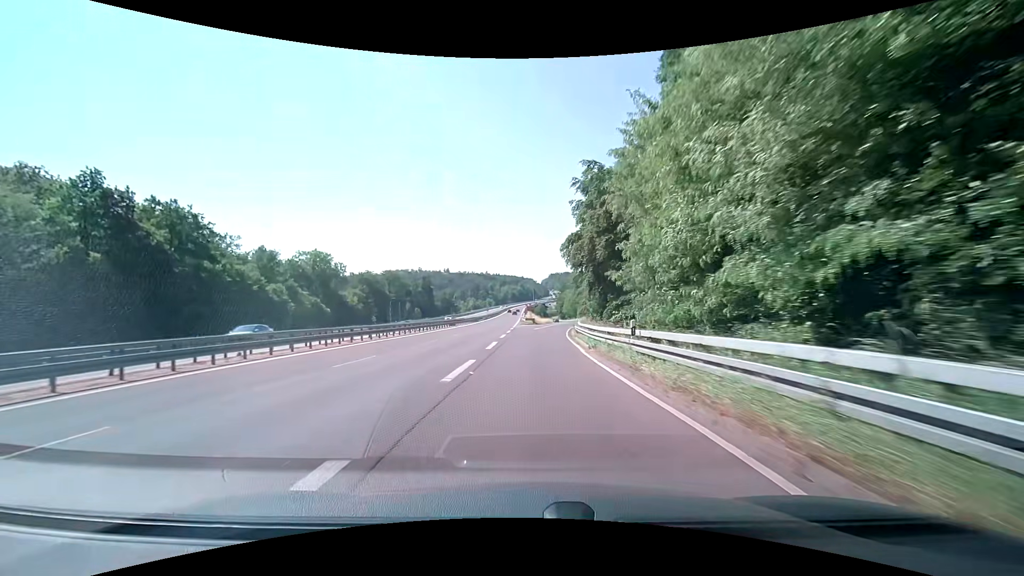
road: trunk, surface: asphalt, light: Day
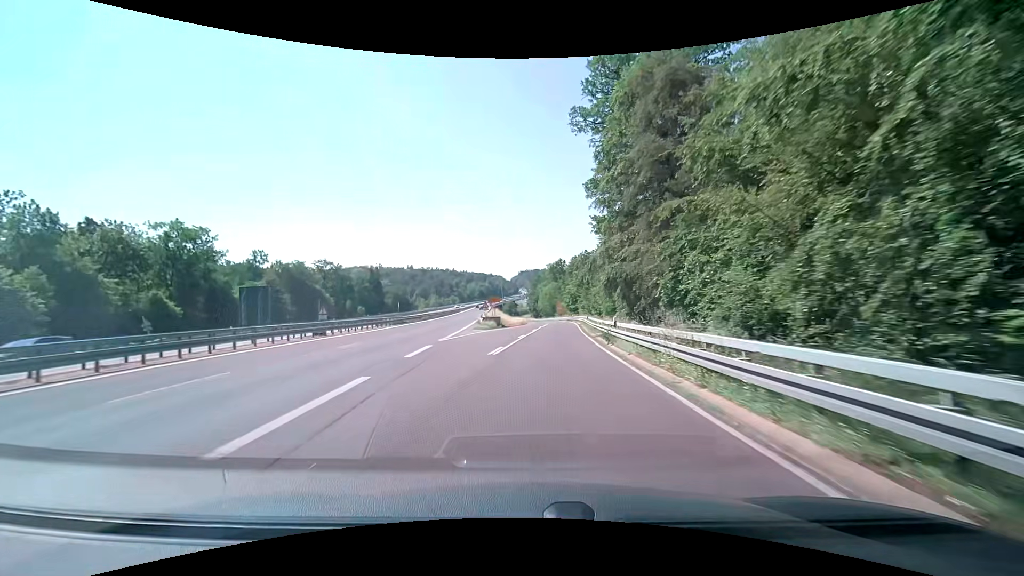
(+0.9, +41.7) m; +3°
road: trunk_link
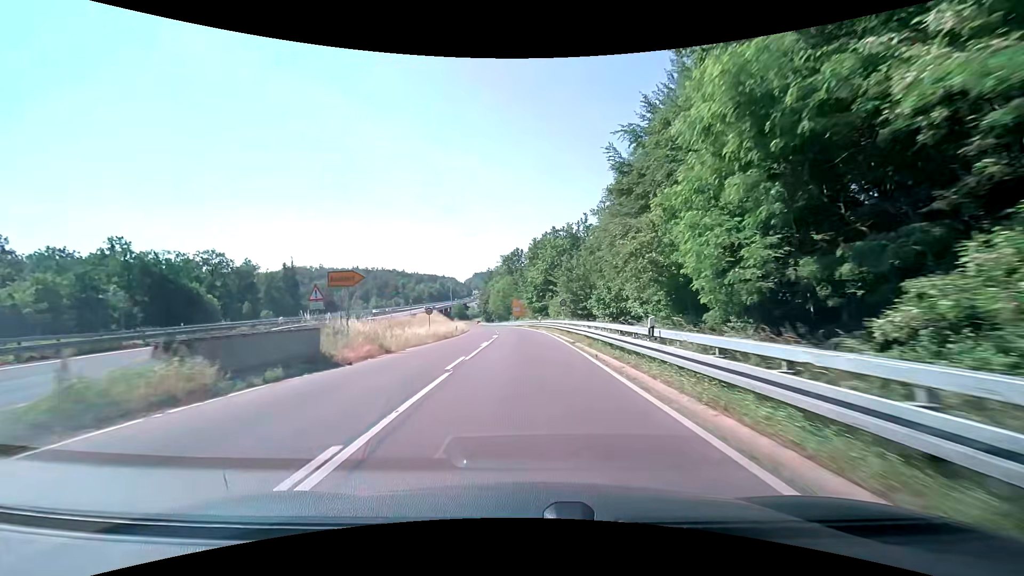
(+2.0, +38.2) m; +5°
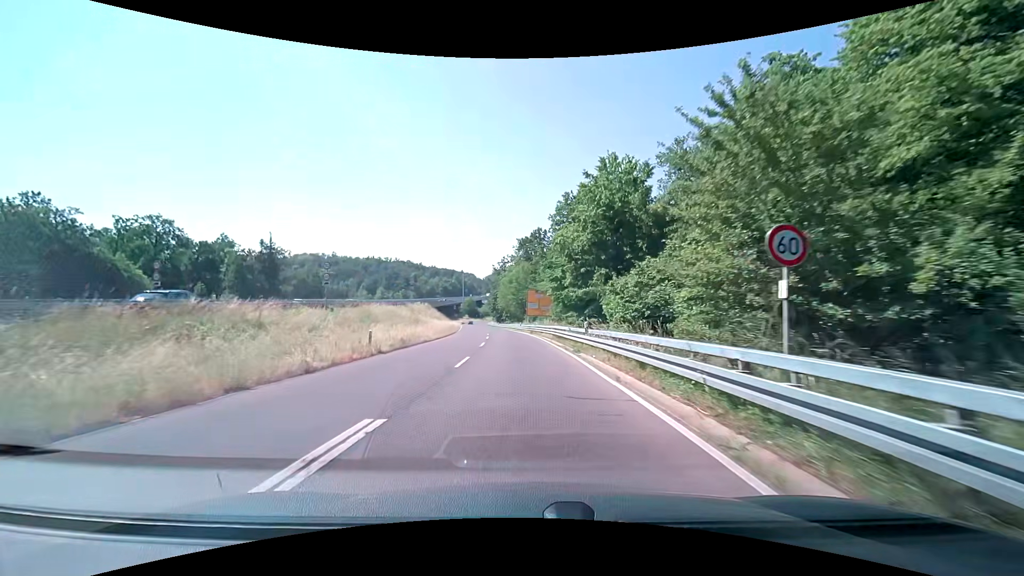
(+0.1, +34.3) m; -1°
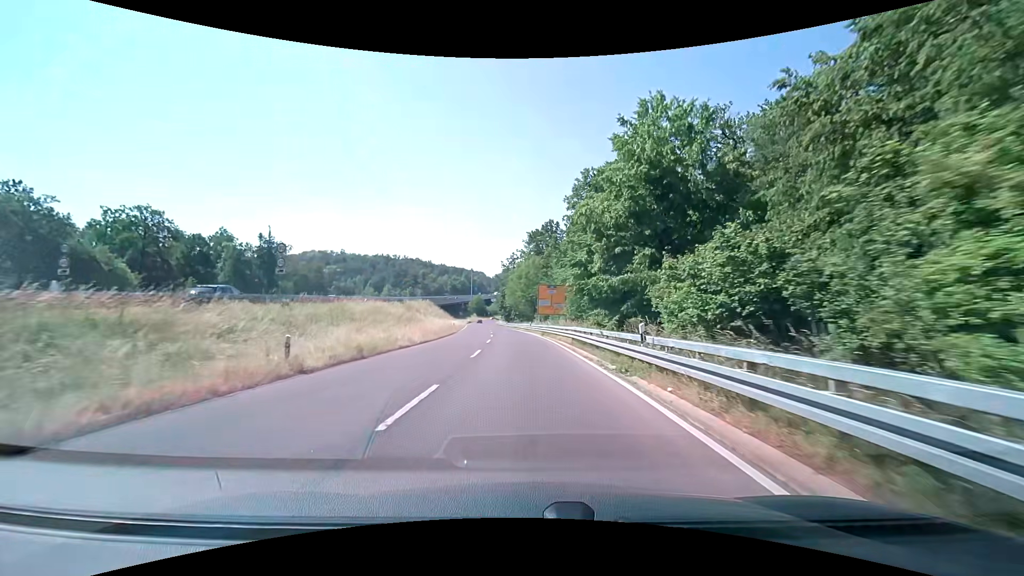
(-0.1, +8.4) m; -1°
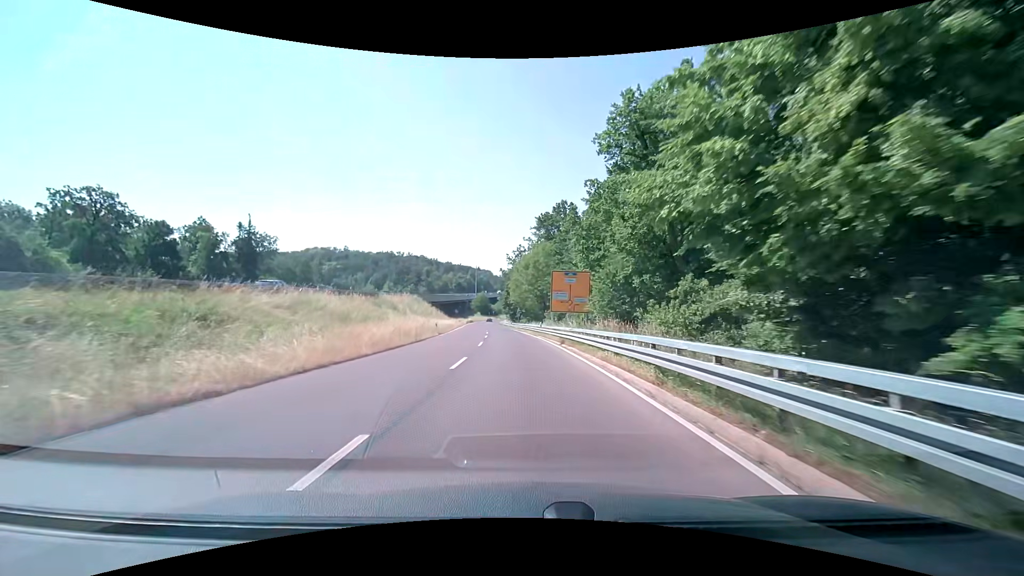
(-0.2, +16.7) m; -1°
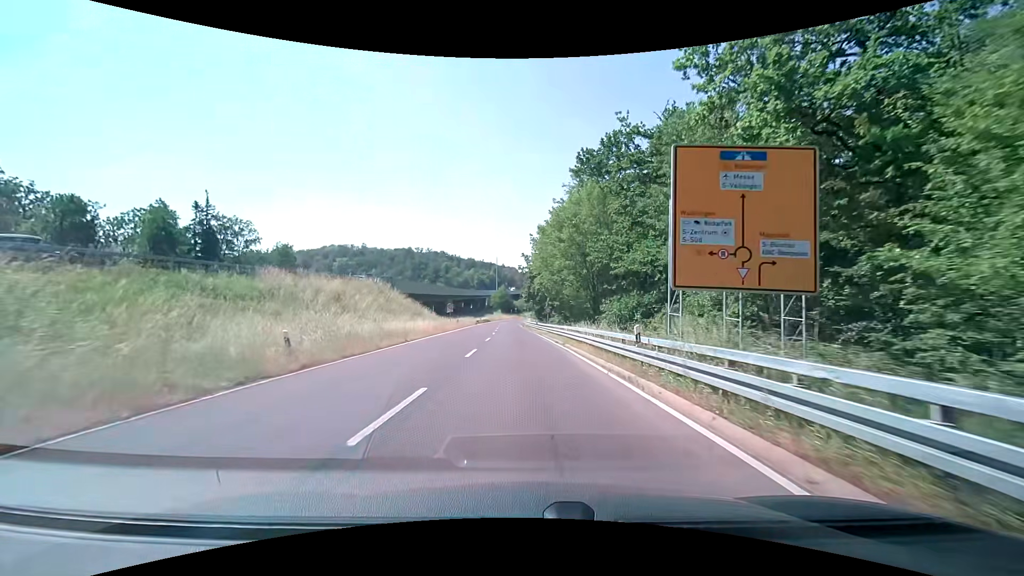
(-0.9, +32.0) m; -3°
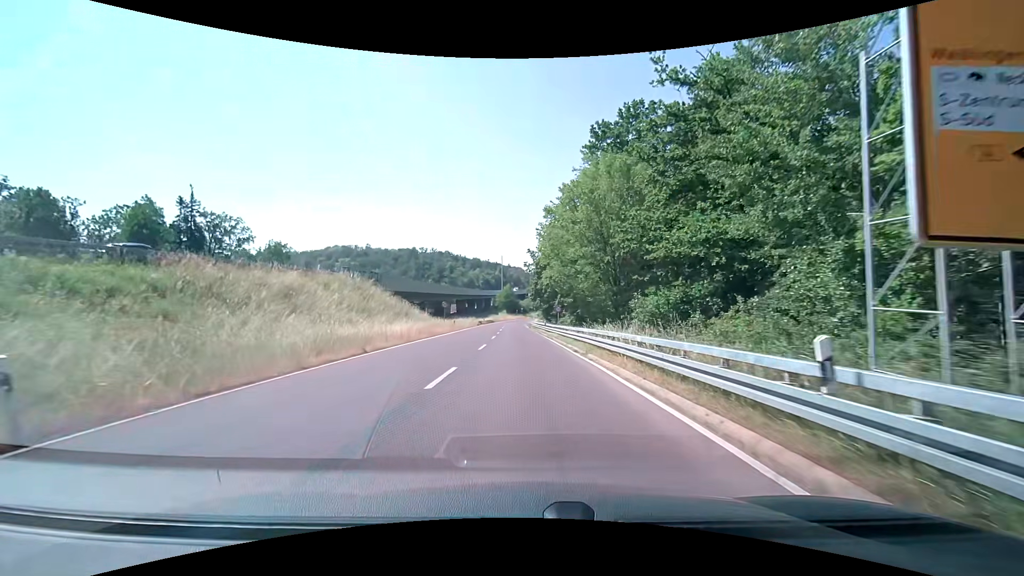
(-0.1, +7.8) m; -1°
